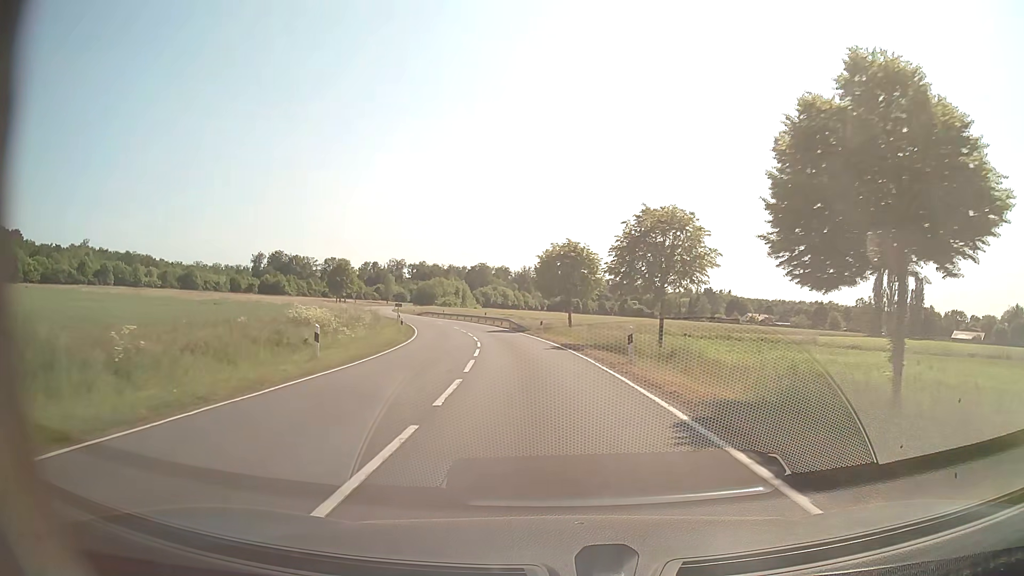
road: secondary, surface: asphalt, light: Day
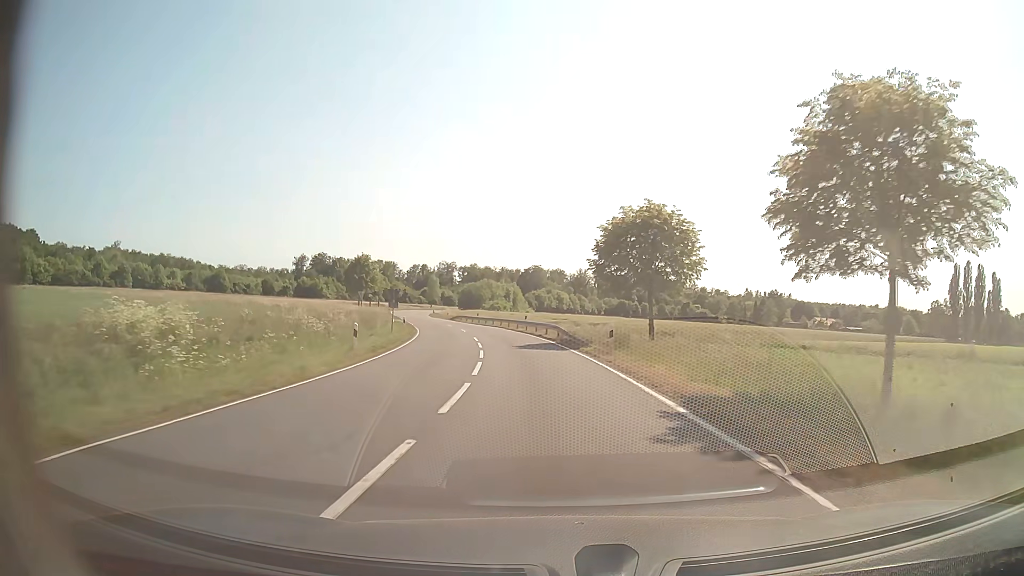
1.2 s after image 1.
(-0.8, +19.0) m; -5°
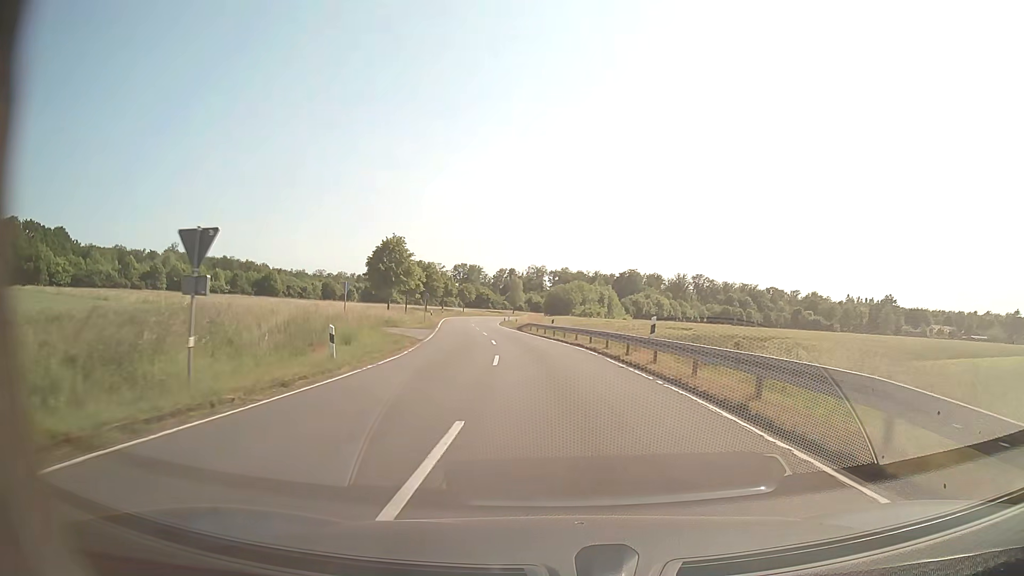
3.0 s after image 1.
(-2.0, +29.5) m; -8°
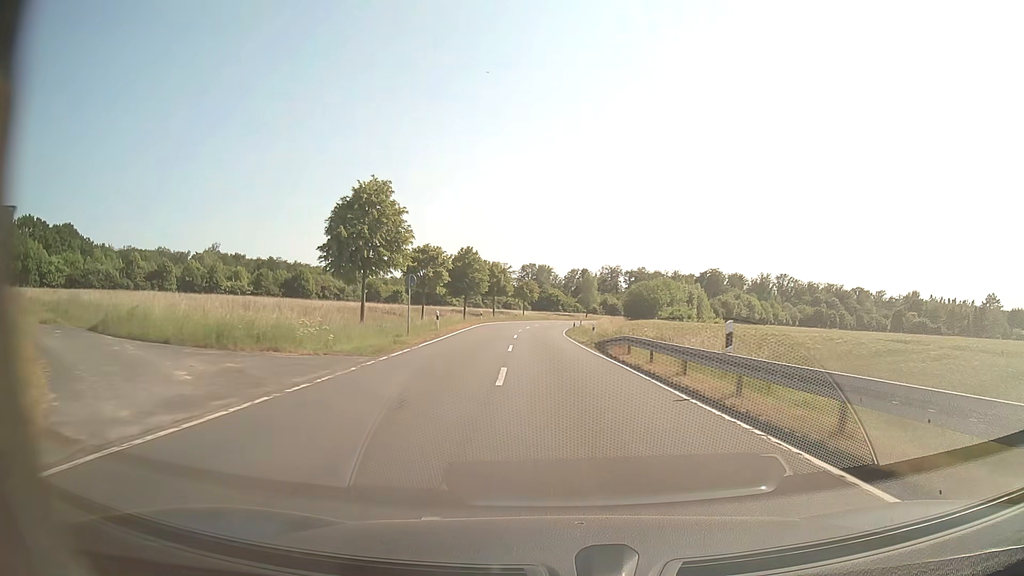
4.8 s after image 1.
(-1.9, +30.5) m; -6°
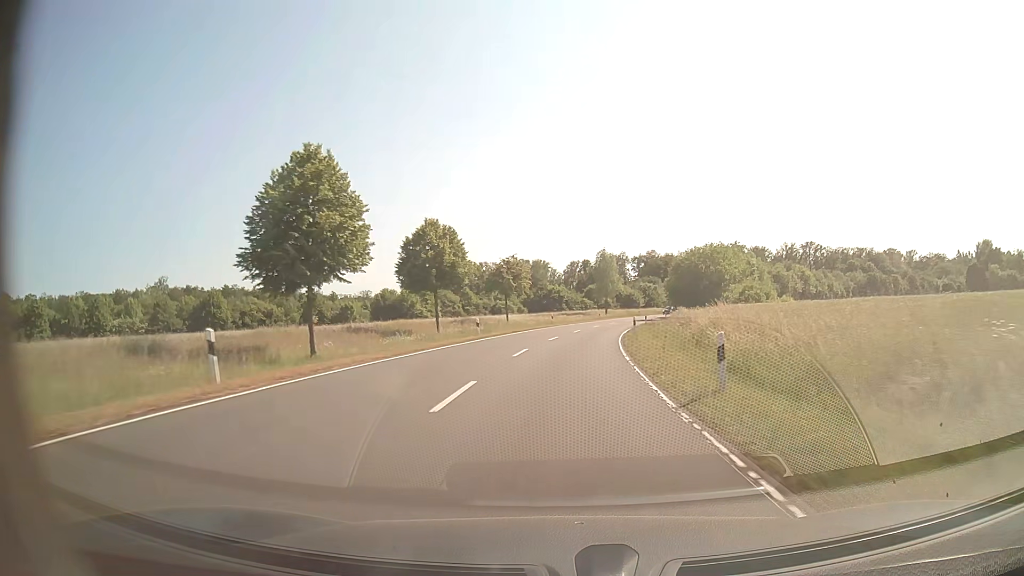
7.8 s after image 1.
(-1.2, +51.7) m; 0°
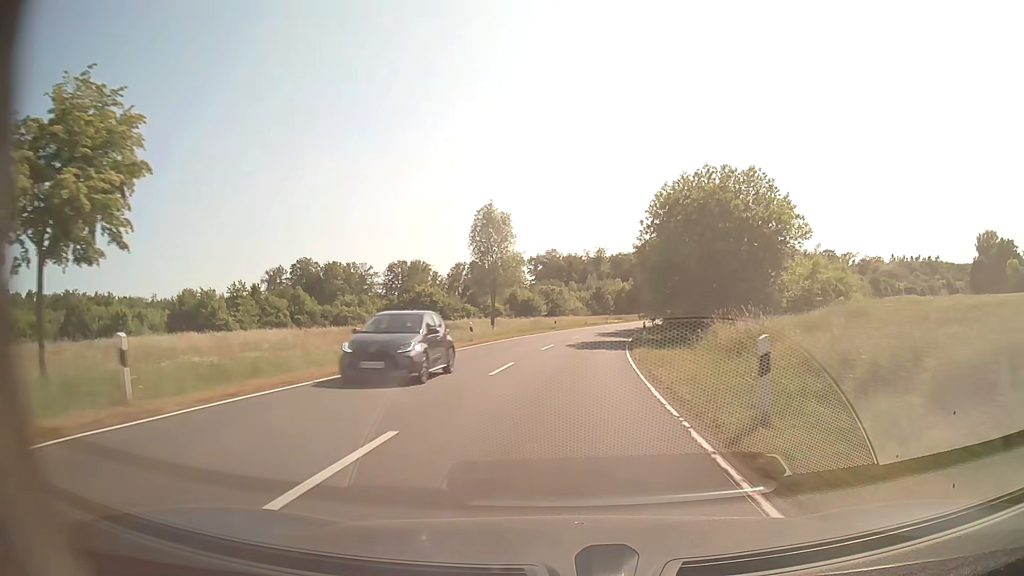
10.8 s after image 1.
(+3.9, +53.6) m; +9°
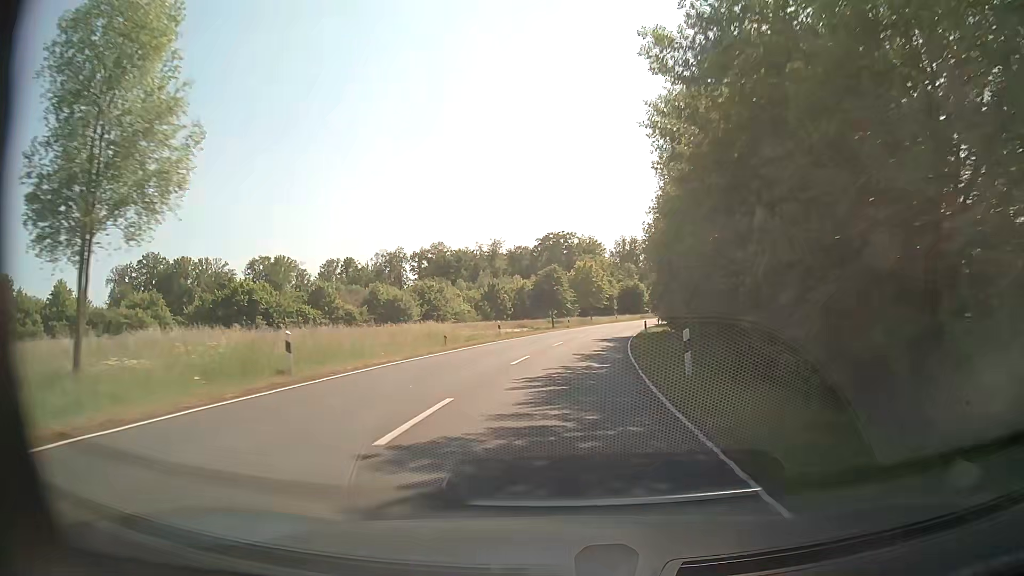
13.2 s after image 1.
(+3.3, +44.9) m; +8°
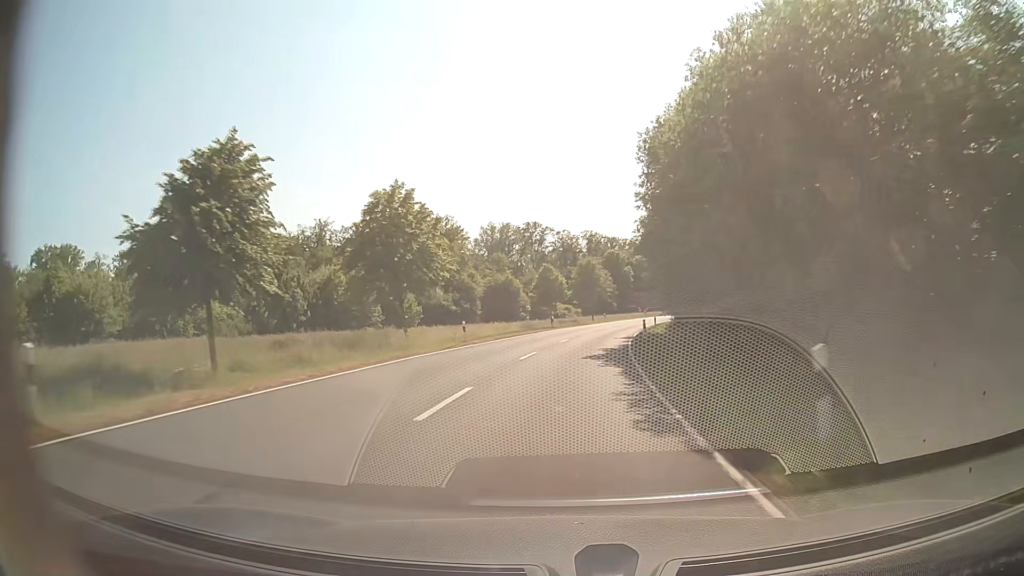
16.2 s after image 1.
(+6.2, +58.3) m; +12°
(0, +10) (+1, +20) (+2, +30) (+3, +40) (+4, +50) (+6, +60) (+8, +69) (+11, +79) (+14, +89) (+17, +98) m
